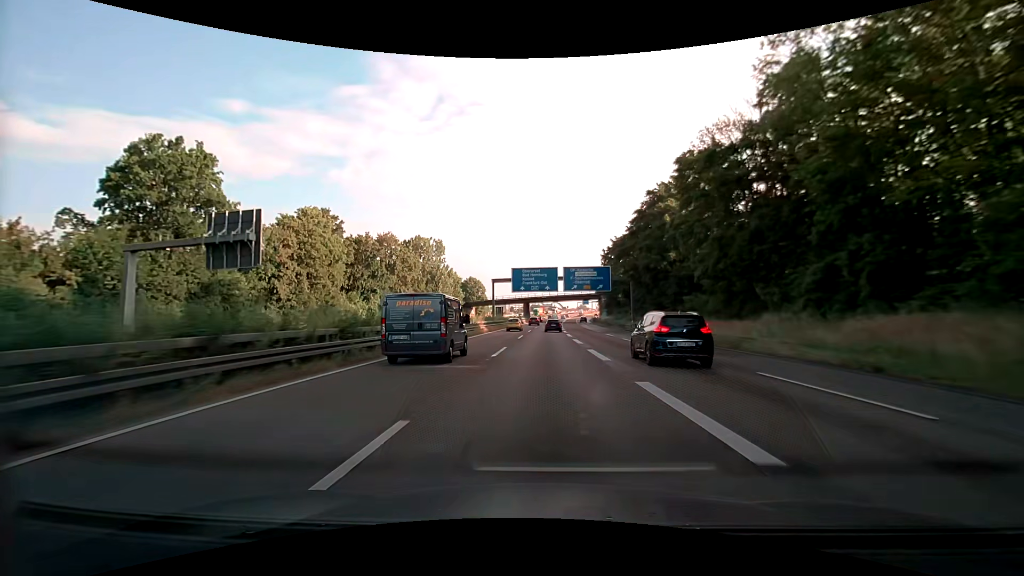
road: motorway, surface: asphalt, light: Day
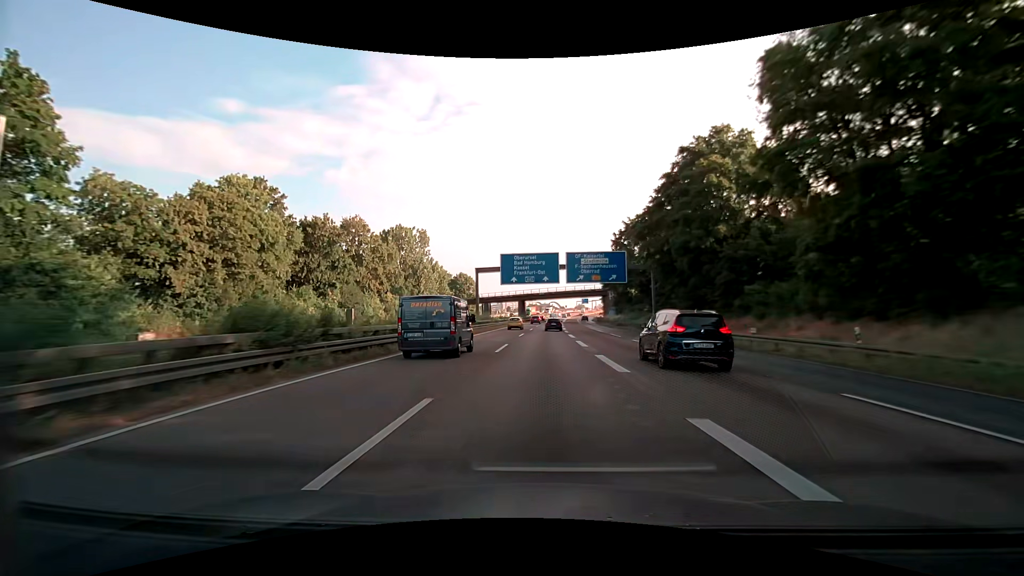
(+0.1, +16.2) m; 0°
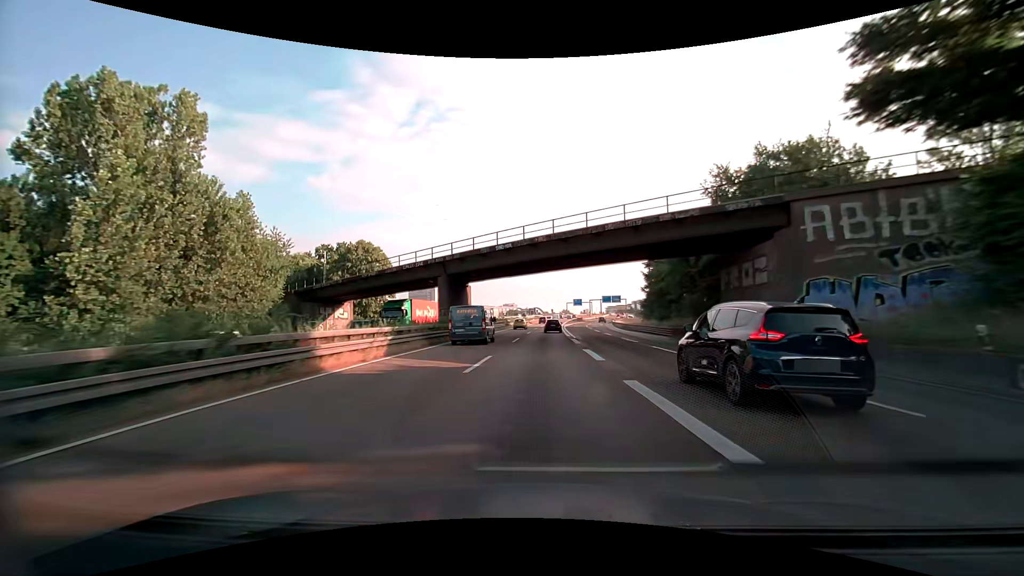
(+1.0, +79.7) m; +2°
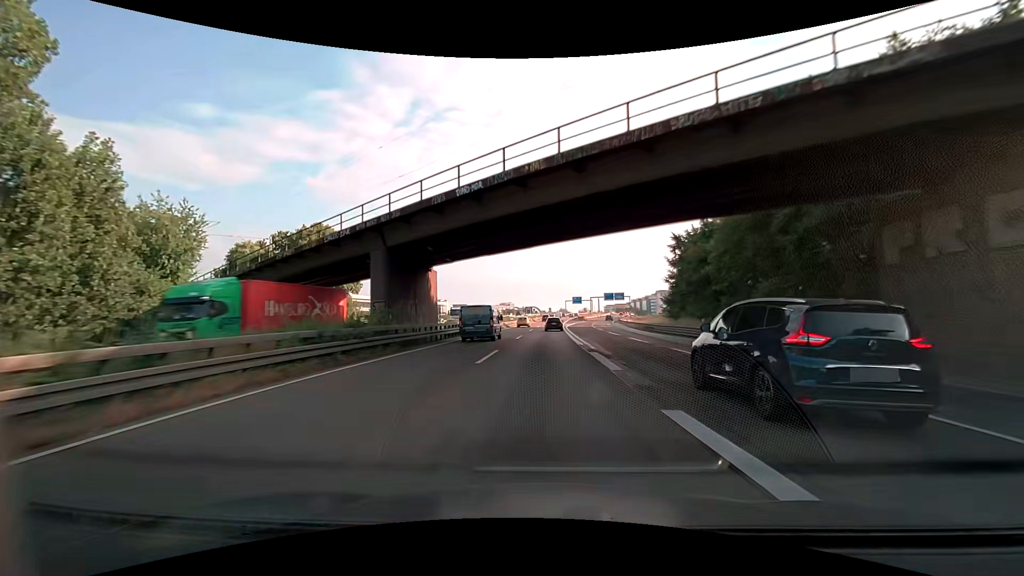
(+0.1, +15.6) m; +1°
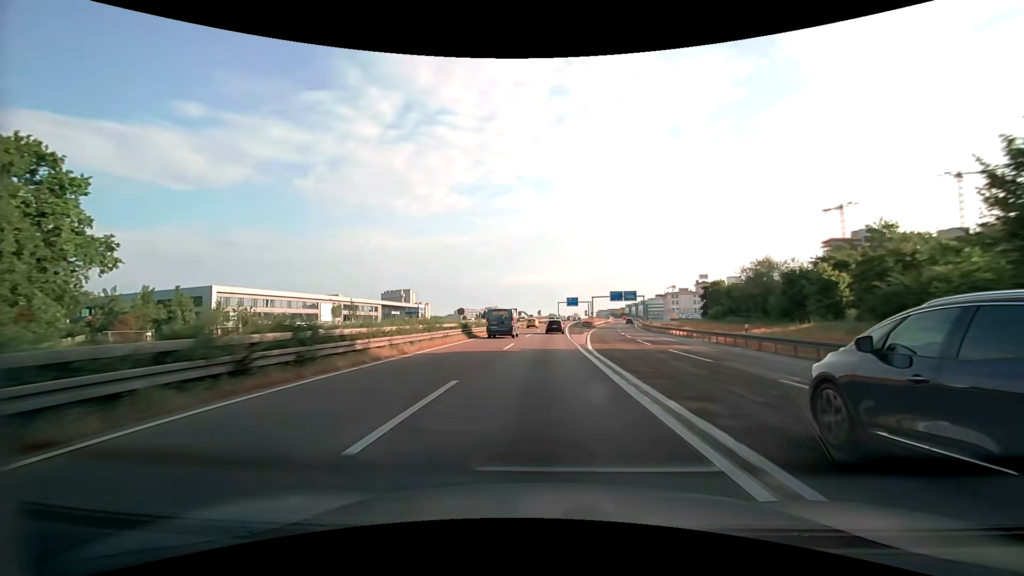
(+0.1, +46.2) m; 0°
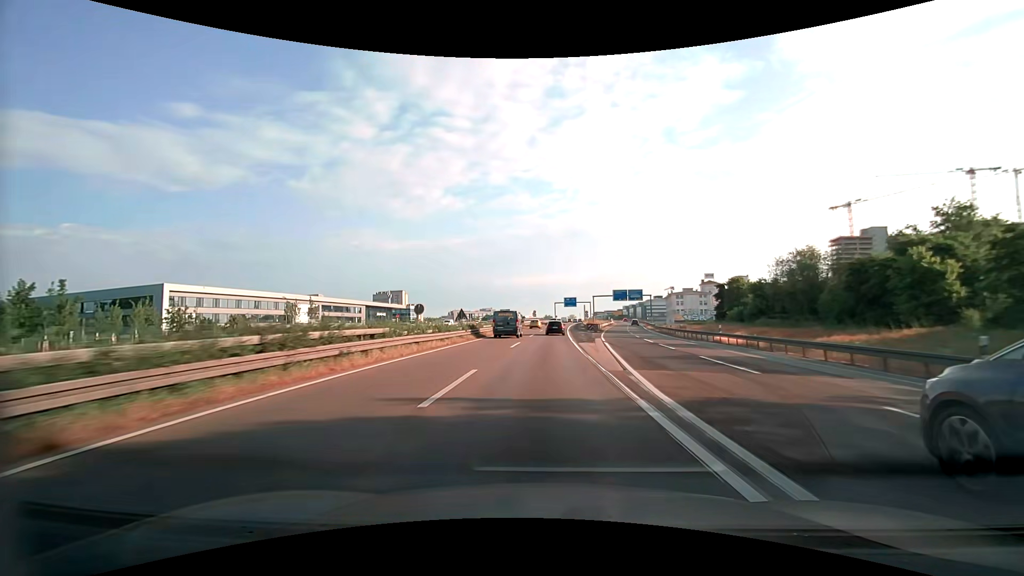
(+0.2, +15.2) m; +1°
